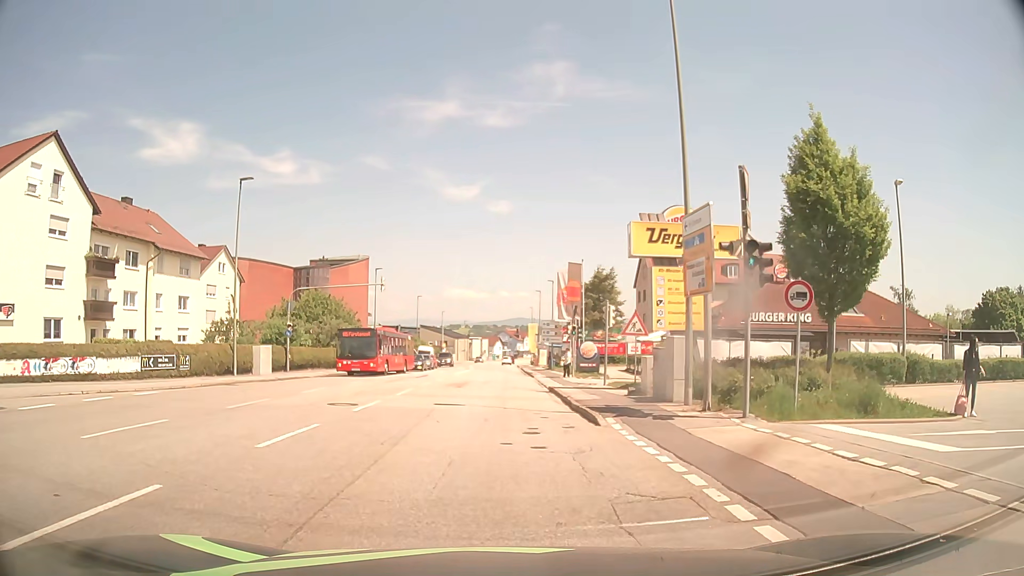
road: tertiary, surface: asphalt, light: Day
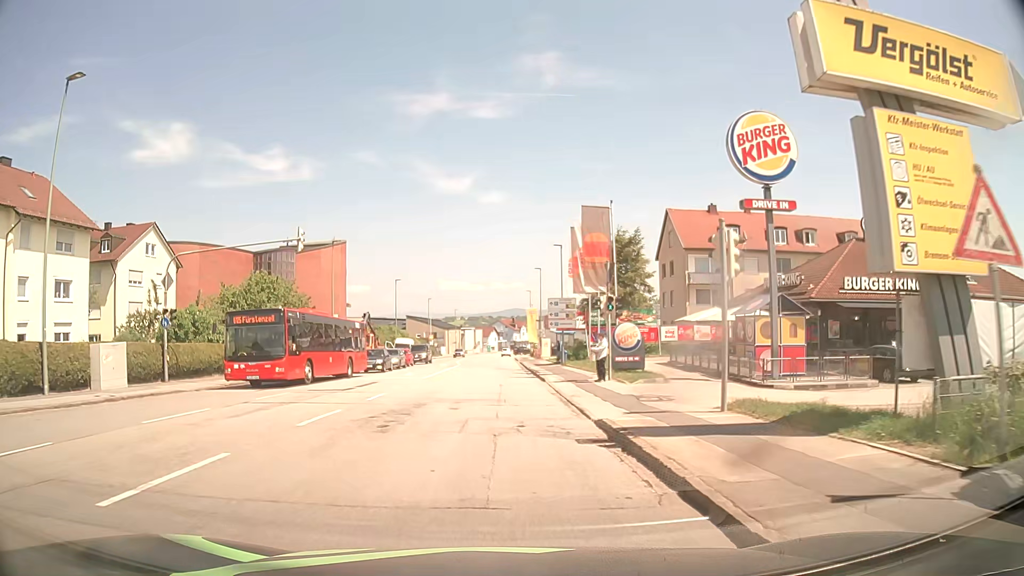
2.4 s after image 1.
(-0.2, +16.2) m; -2°
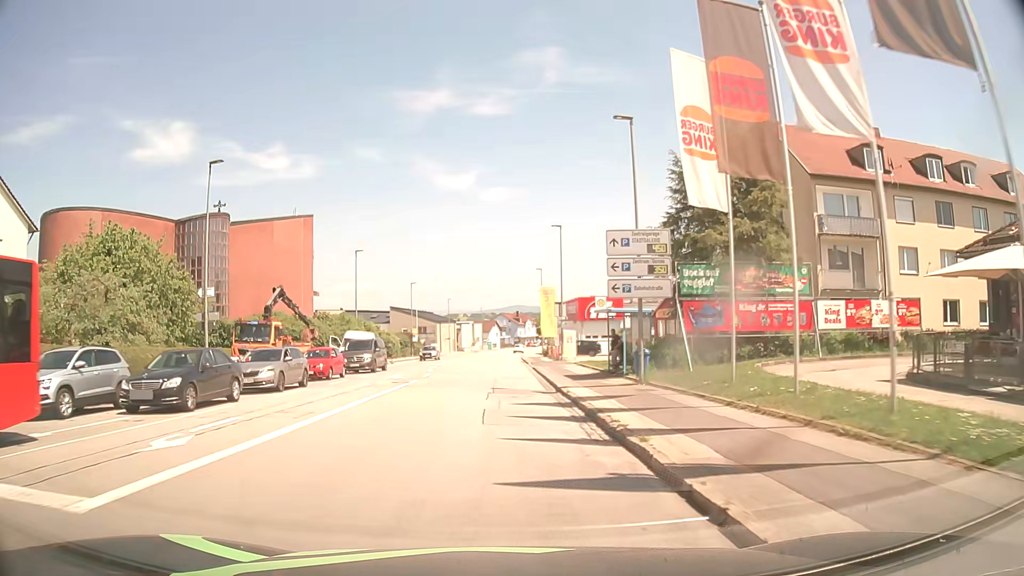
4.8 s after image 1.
(+0.5, +25.6) m; +1°
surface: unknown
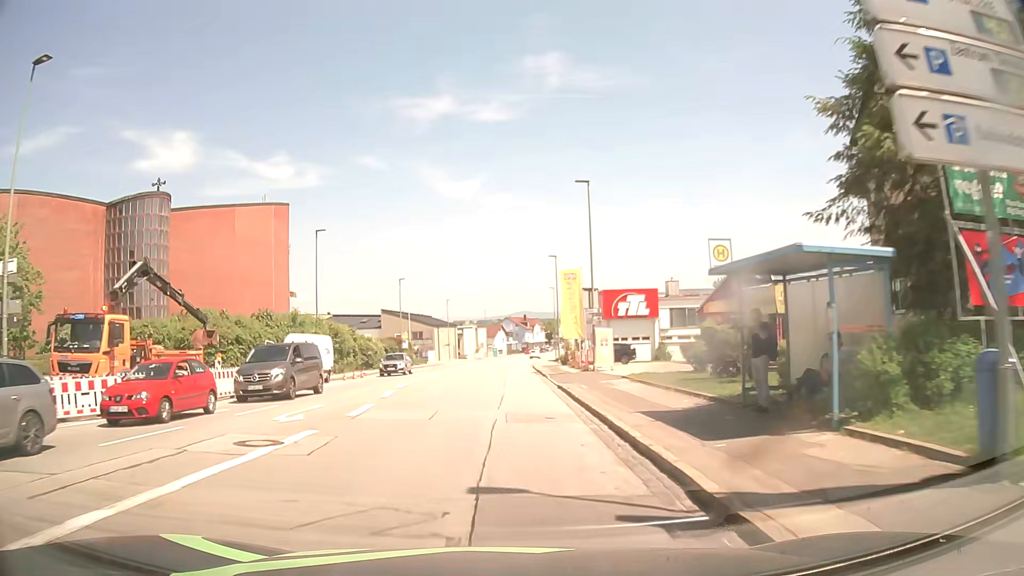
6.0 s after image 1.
(0.0, +15.4) m; -1°
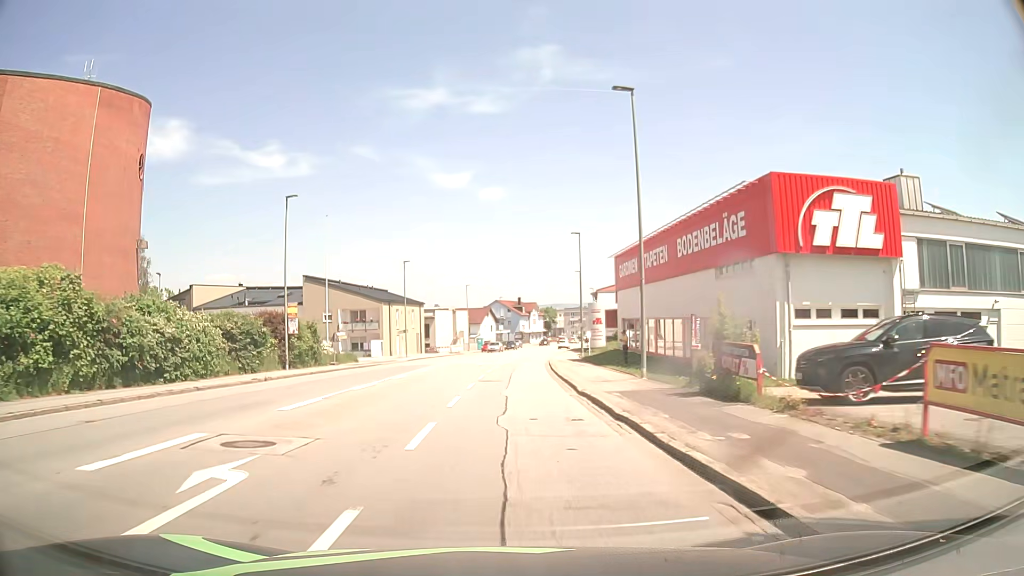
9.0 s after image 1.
(+0.1, +40.9) m; +1°
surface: asphalt
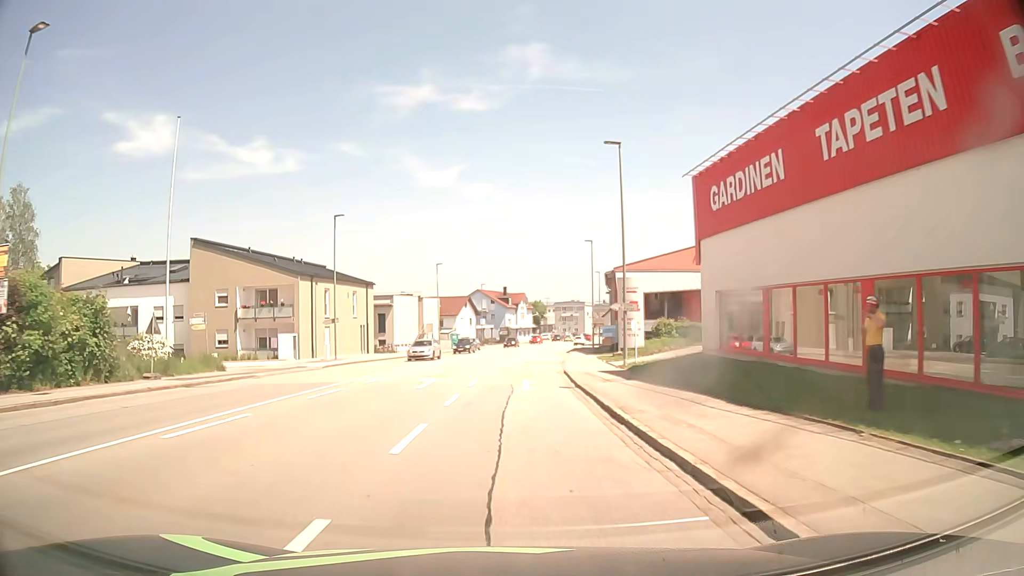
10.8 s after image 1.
(+0.2, +24.9) m; +1°
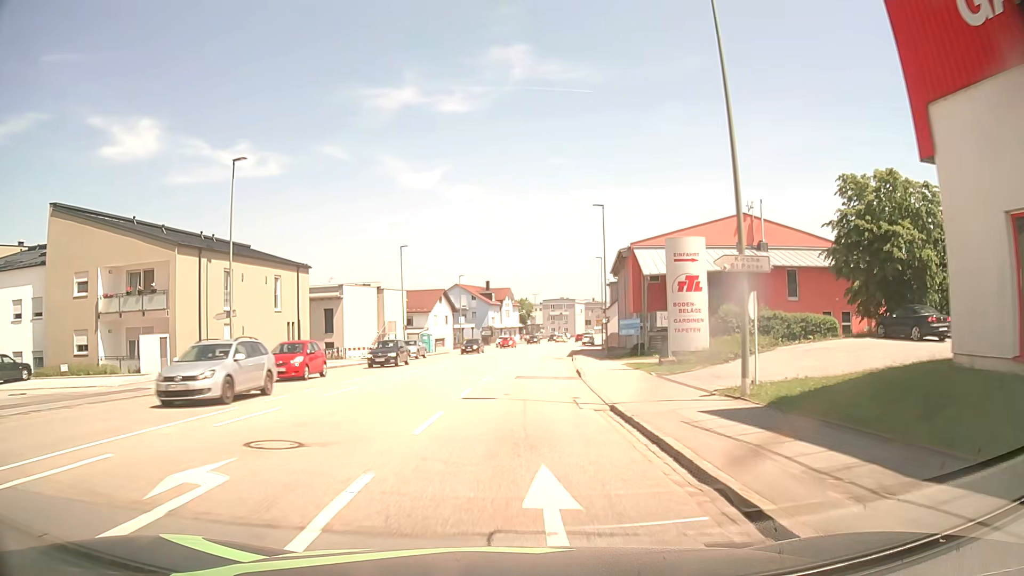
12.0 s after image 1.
(+0.3, +16.5) m; +1°
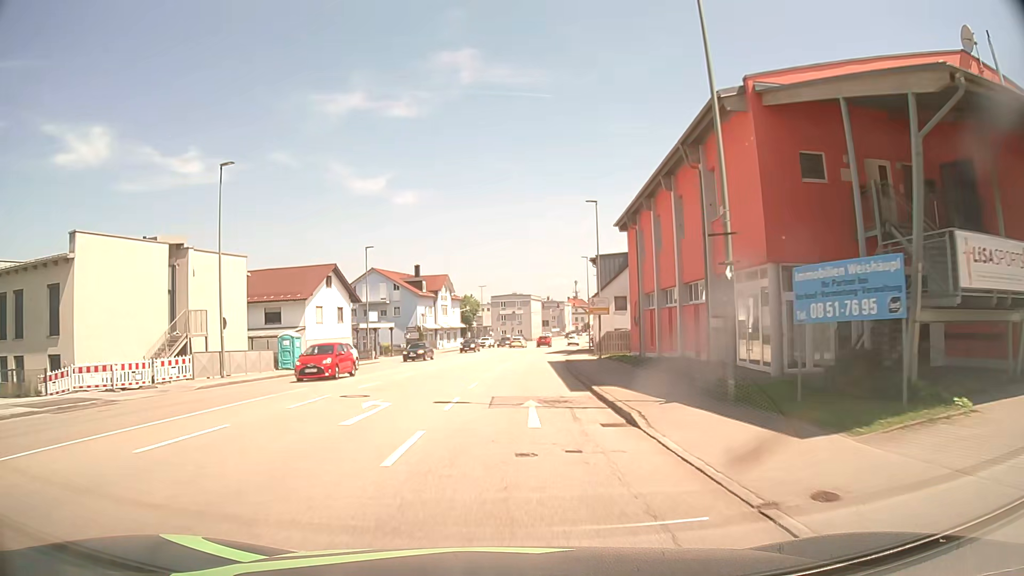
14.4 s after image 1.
(+1.5, +32.5) m; +5°
(0, +10) (0, +20) (+1, +30) (+1, +40) (+2, +50) (+3, +60) (+5, +70) (+6, +80) (+8, +90) (+9, +99) m
